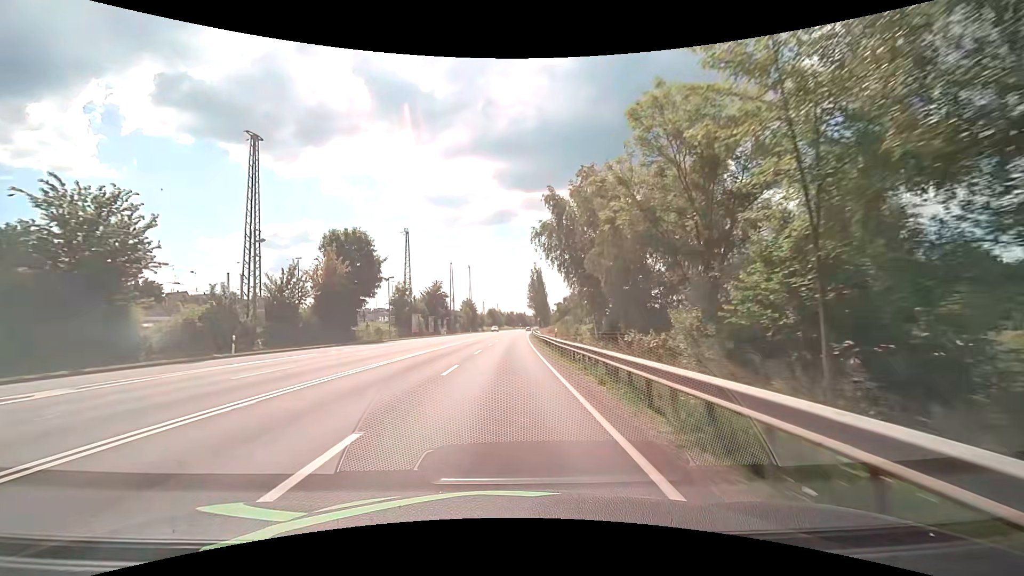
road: primary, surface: asphalt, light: Day
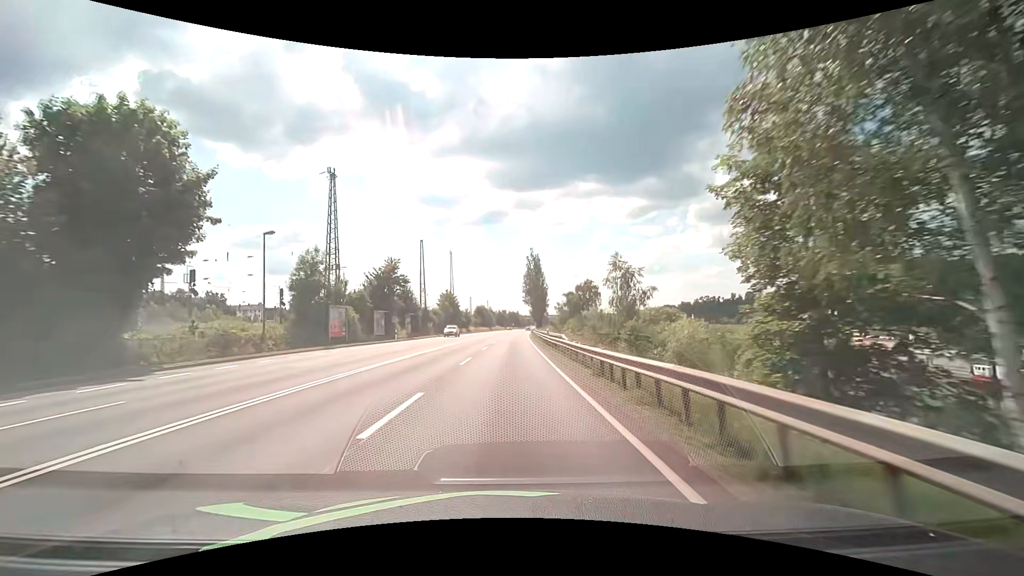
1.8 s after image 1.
(+0.2, +32.2) m; +1°
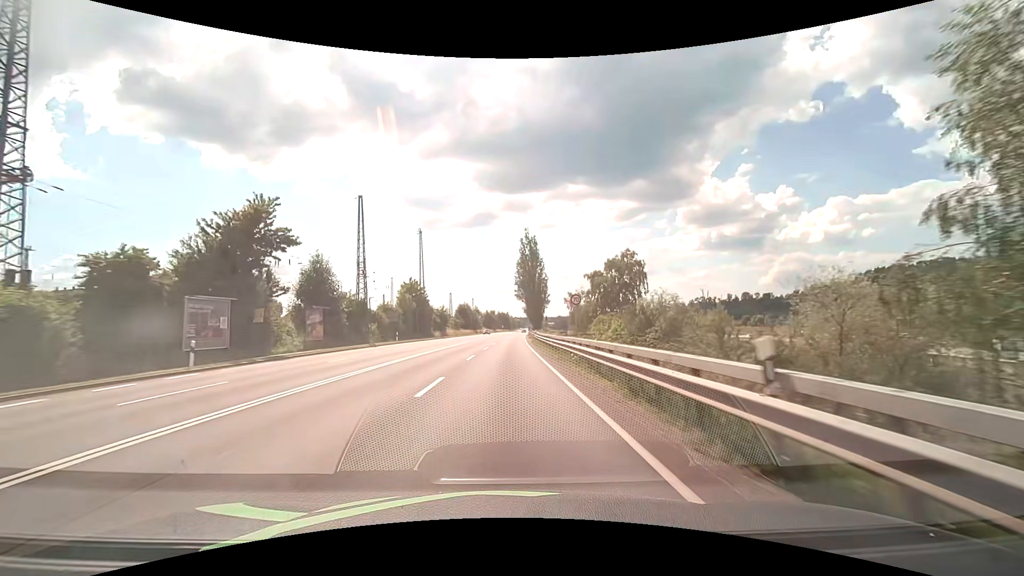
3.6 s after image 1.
(+0.4, +32.2) m; +1°
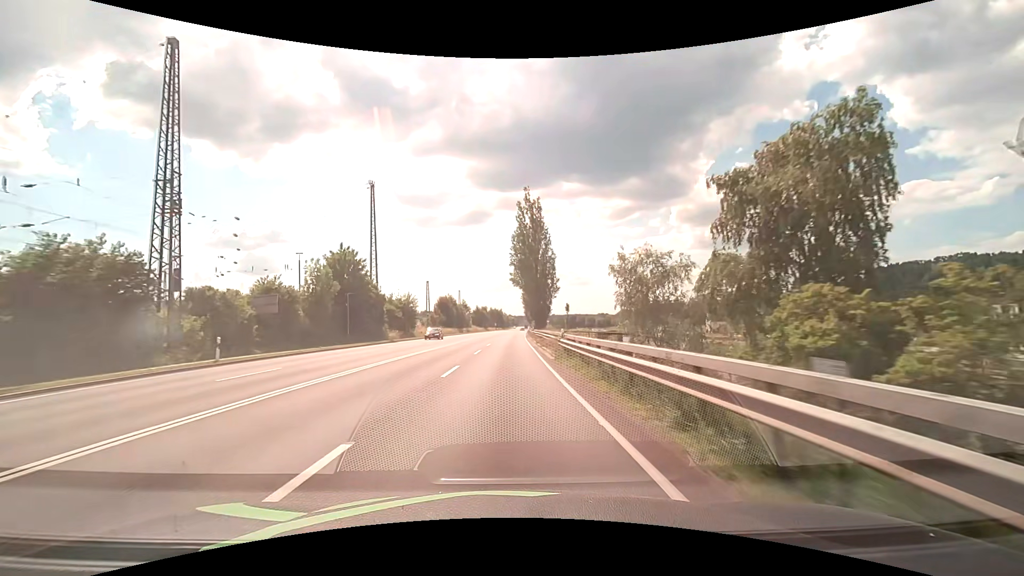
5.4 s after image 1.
(+0.3, +32.2) m; +1°
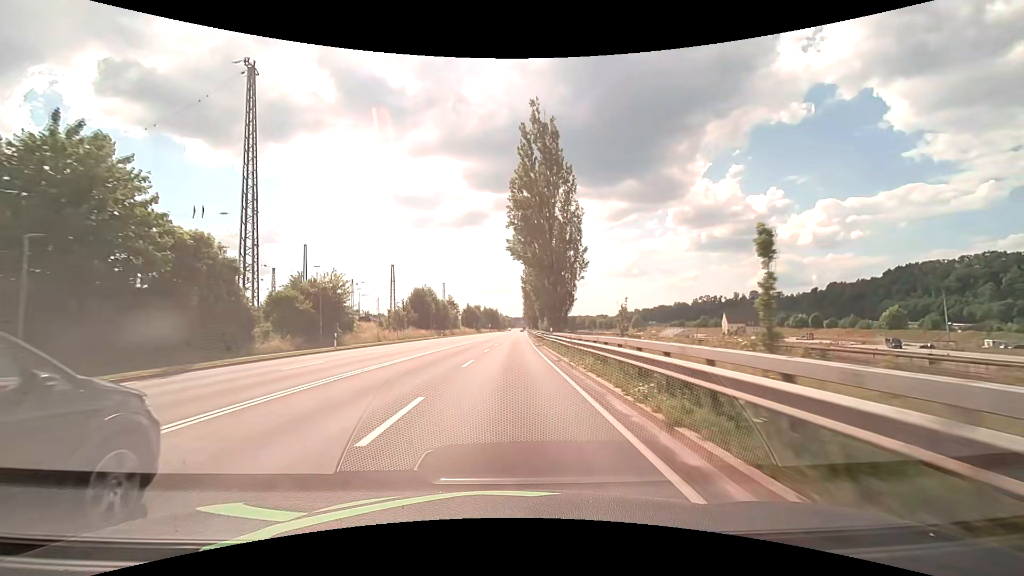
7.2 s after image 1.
(+0.1, +32.2) m; 0°
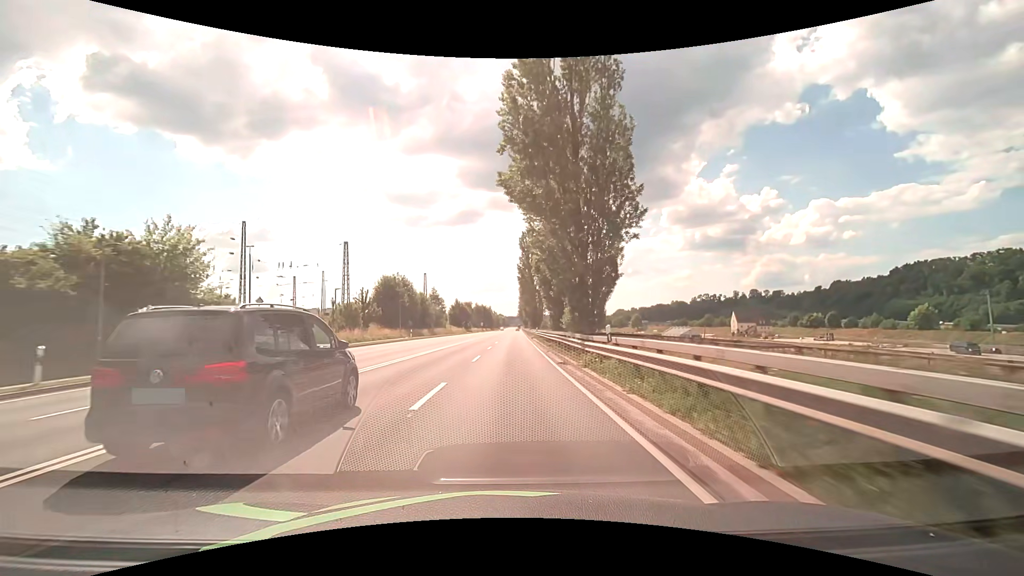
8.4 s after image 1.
(+0.2, +21.5) m; +1°
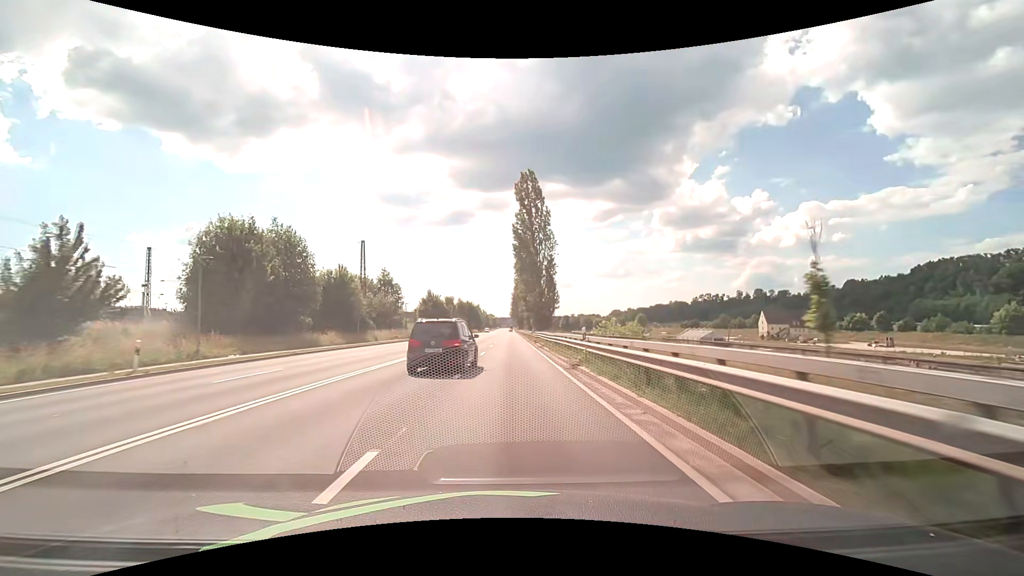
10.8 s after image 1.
(+0.4, +42.9) m; +1°
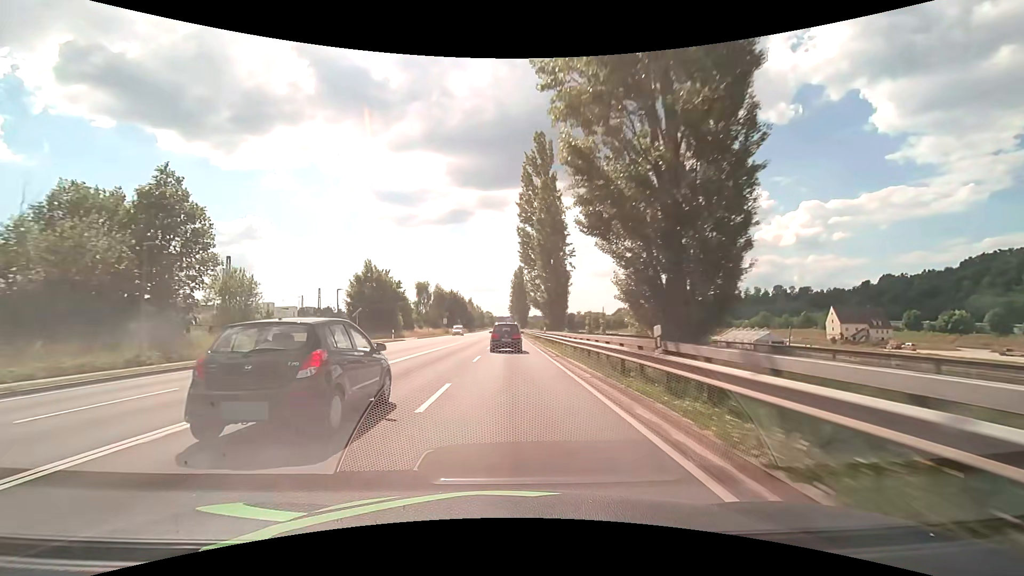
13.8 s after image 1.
(+0.2, +53.7) m; 0°
